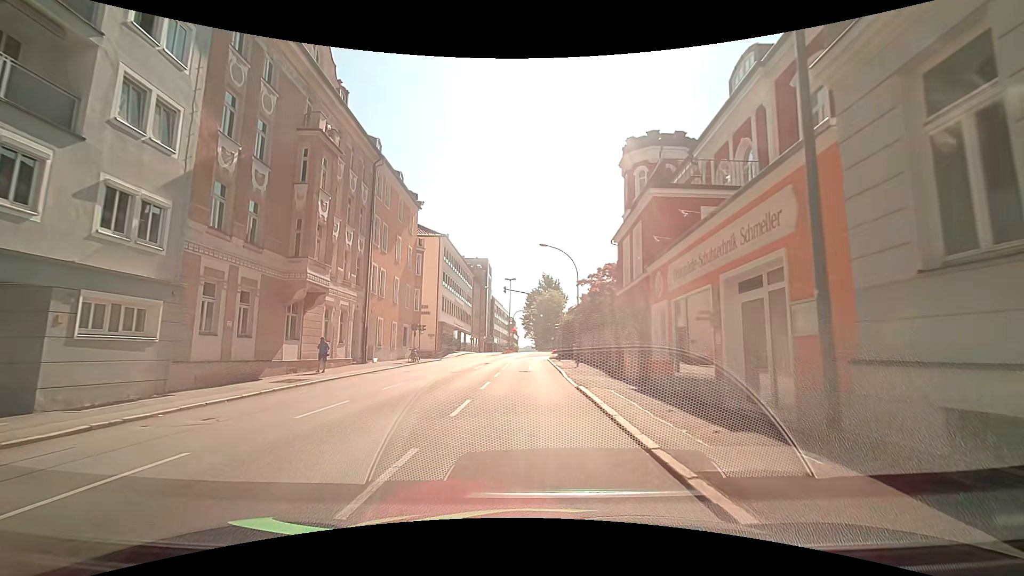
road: tertiary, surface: asphalt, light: Day
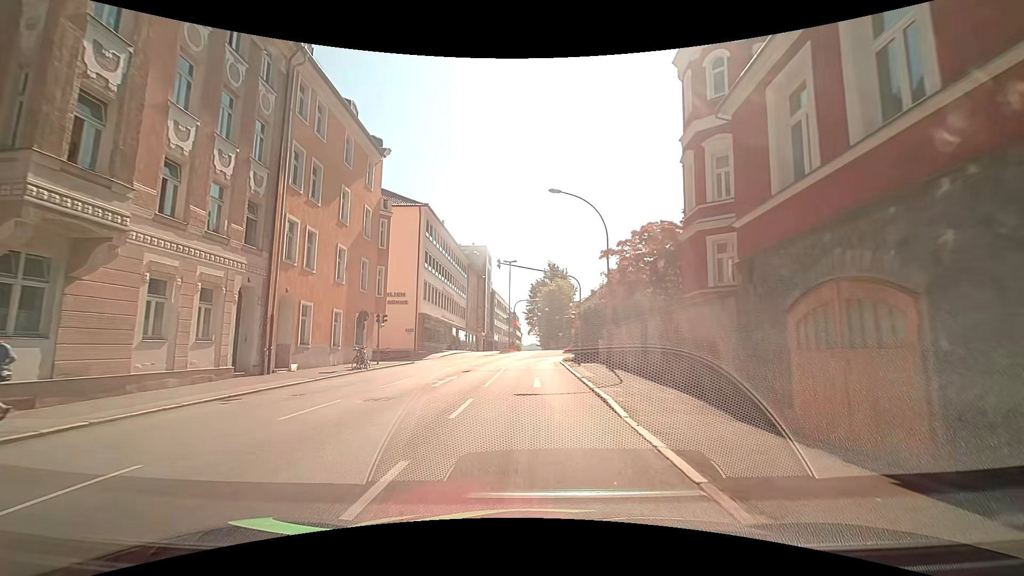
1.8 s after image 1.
(-0.1, +13.1) m; 0°
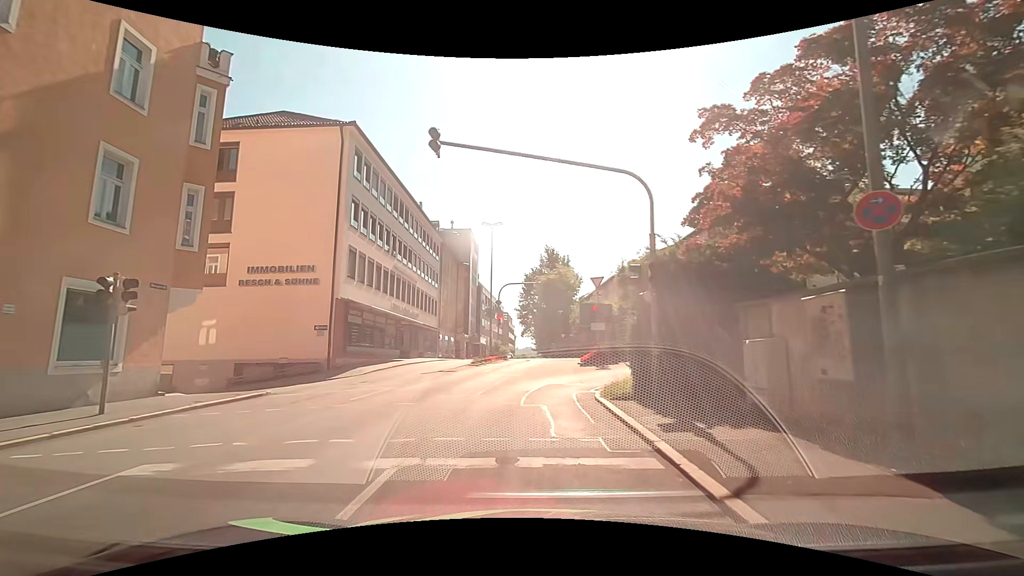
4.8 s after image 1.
(-0.2, +19.2) m; 0°
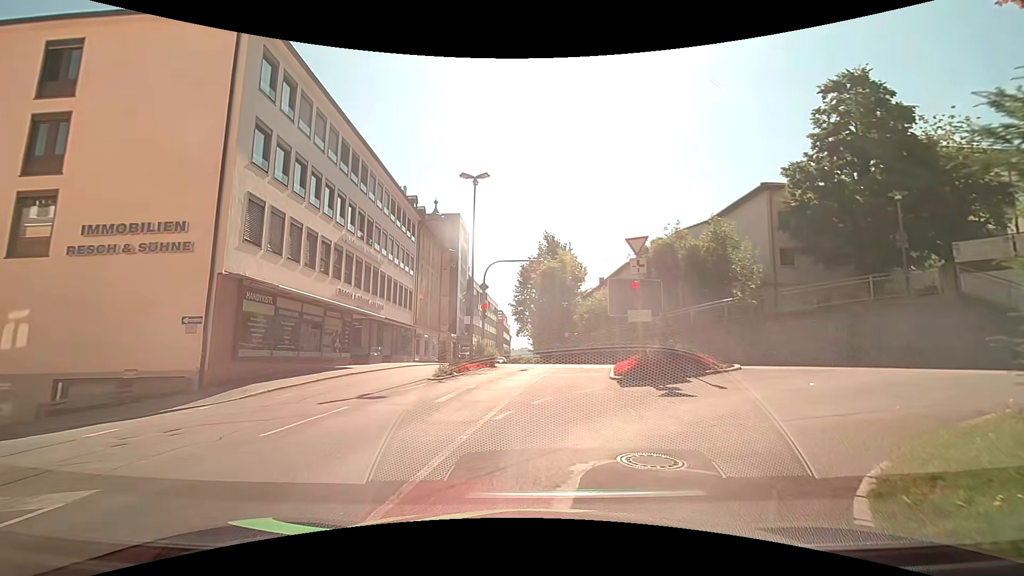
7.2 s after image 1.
(-0.1, +10.8) m; 0°
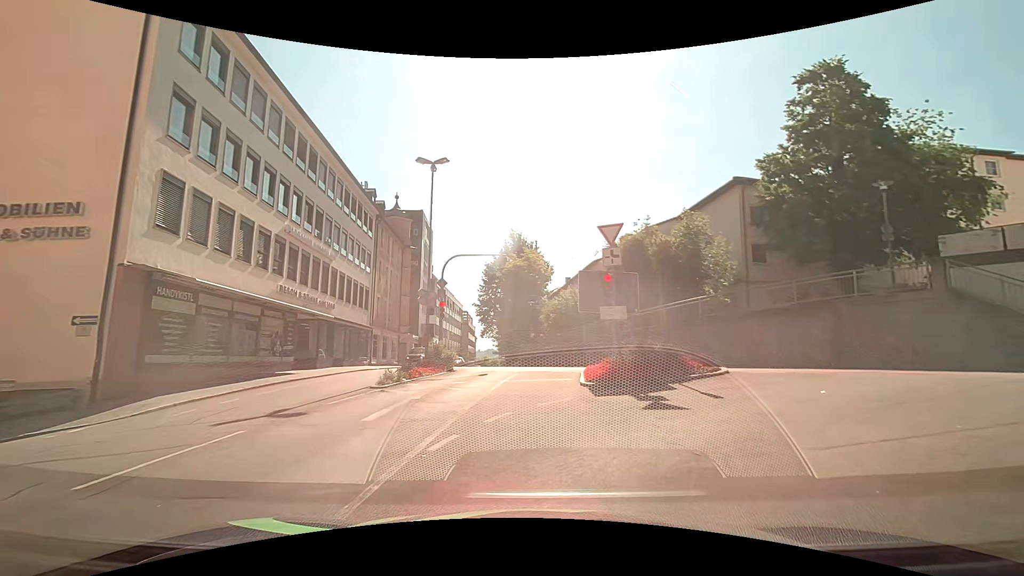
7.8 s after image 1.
(+0.1, +2.2) m; +4°
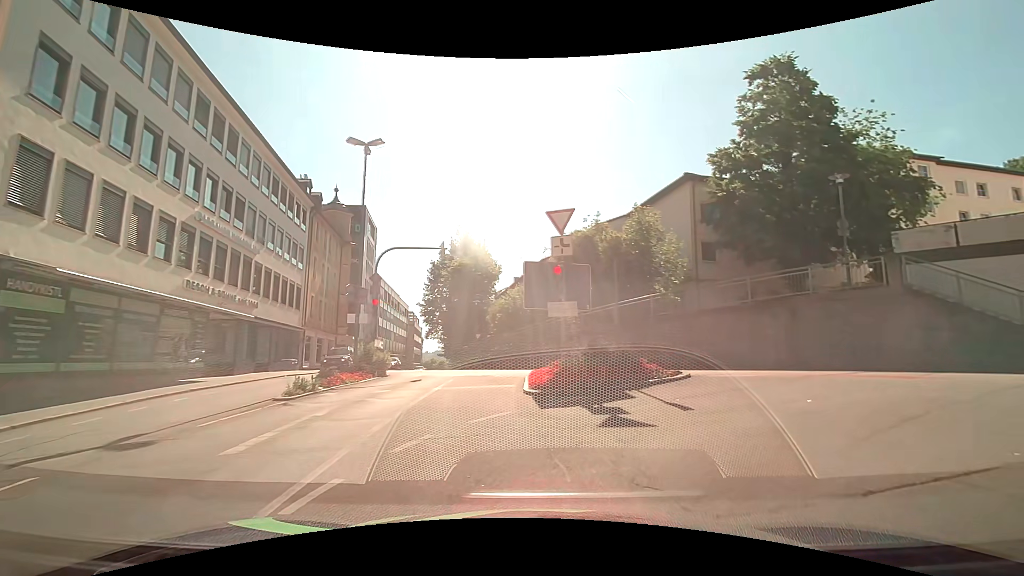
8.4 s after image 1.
(+0.1, +2.0) m; +4°
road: residential
